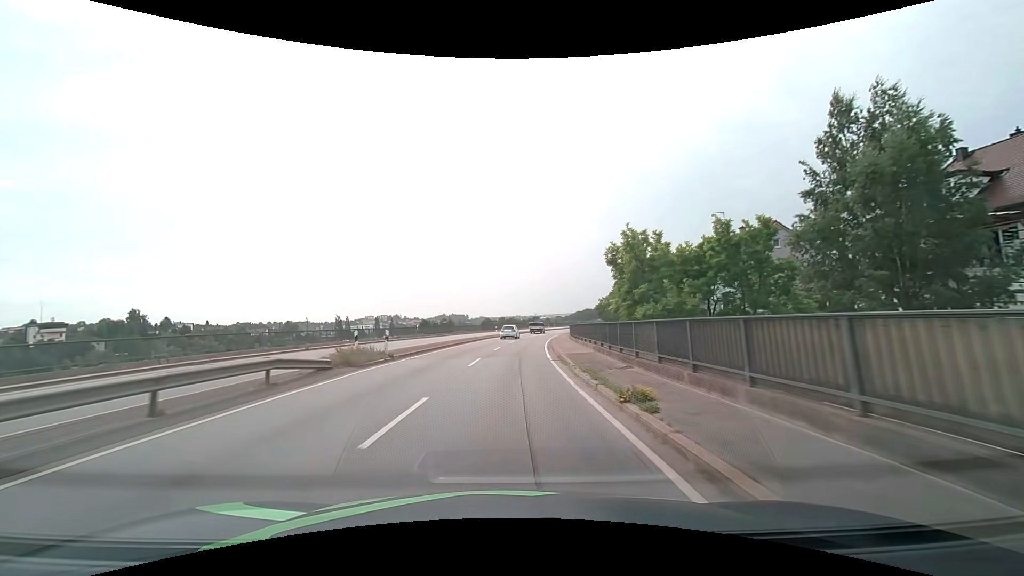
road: primary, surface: asphalt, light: Day
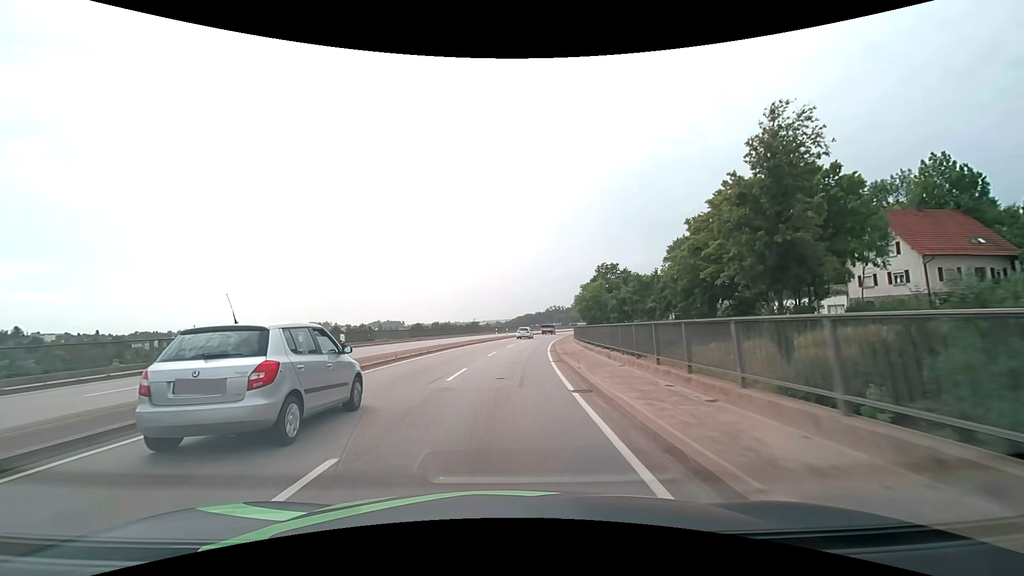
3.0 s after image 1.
(+3.0, +52.3) m; +7°
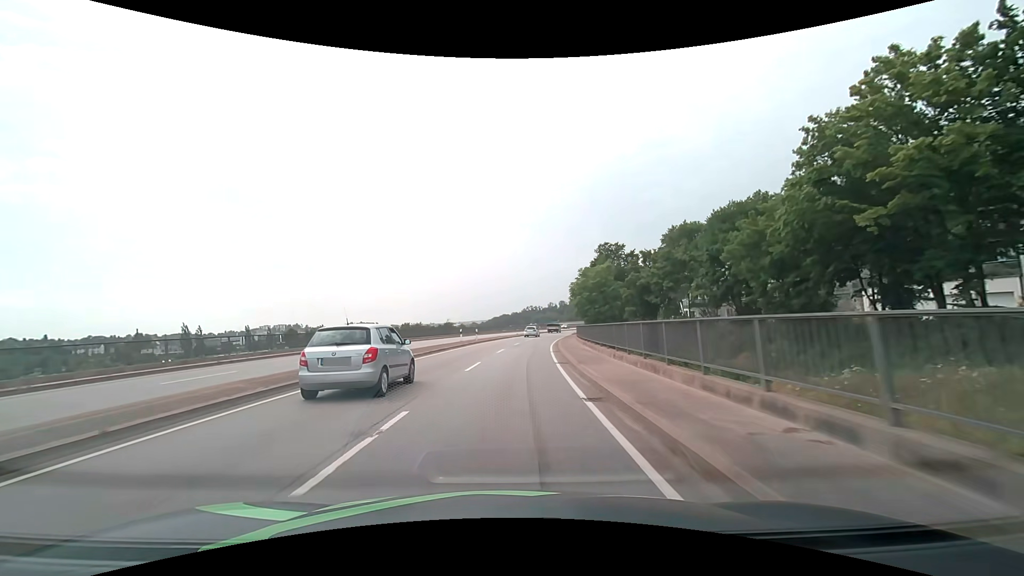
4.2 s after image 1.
(+0.5, +21.1) m; +3°
(0, +10) (0, +20) (+1, +30) (+2, +40) (+3, +50) (+4, +60) (+6, +70) (+8, +79) (+10, +89) (+12, +99) m
